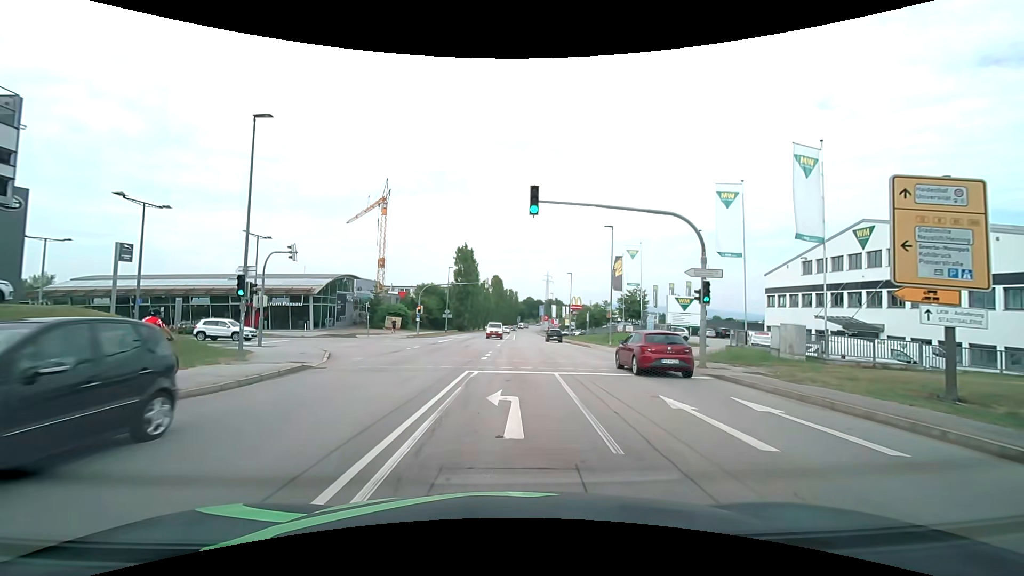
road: secondary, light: Day
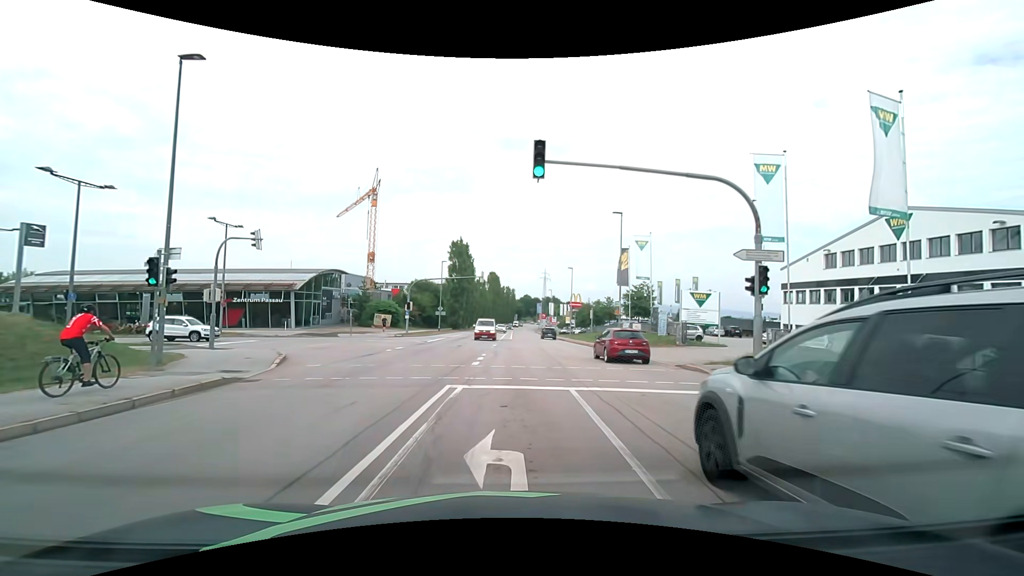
(0.0, +4.4) m; 0°
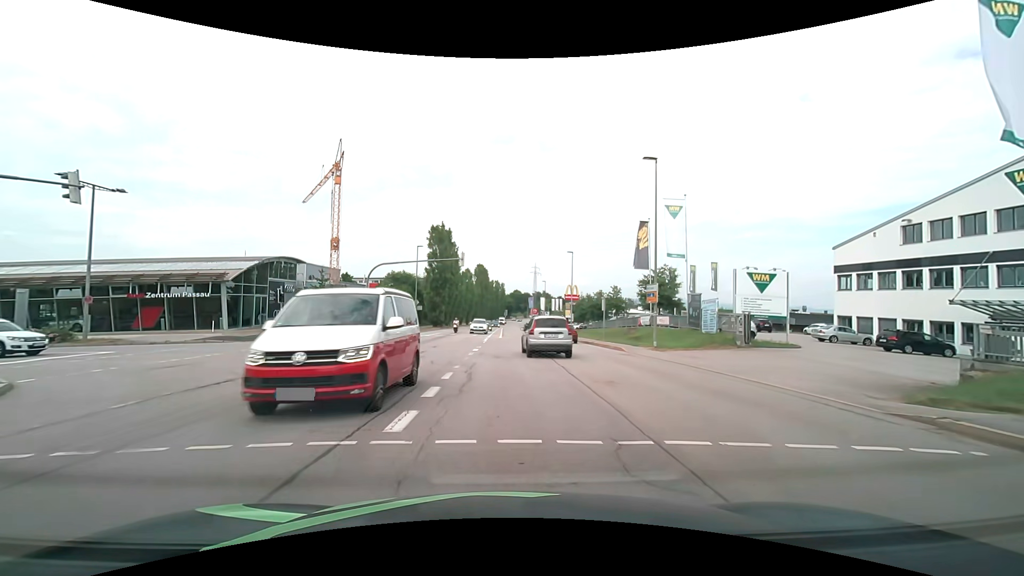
(+0.1, +11.4) m; +2°
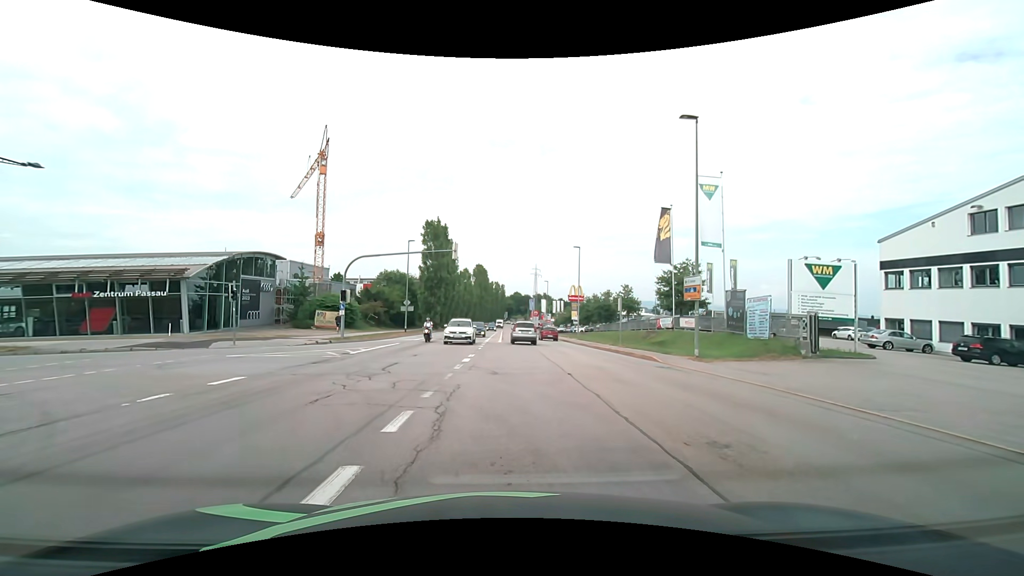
(0.0, +5.5) m; -1°
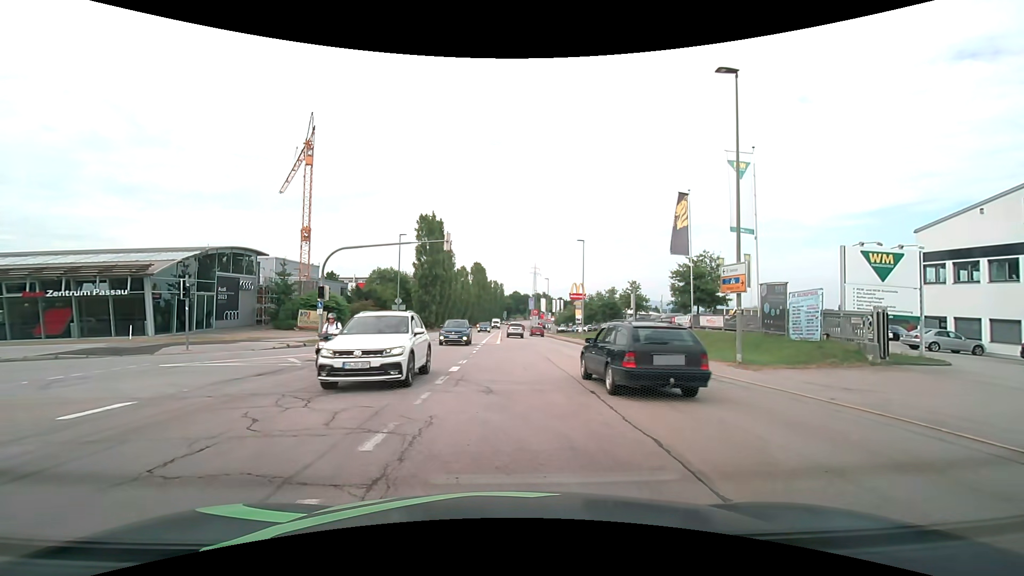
(0.0, +3.7) m; 0°
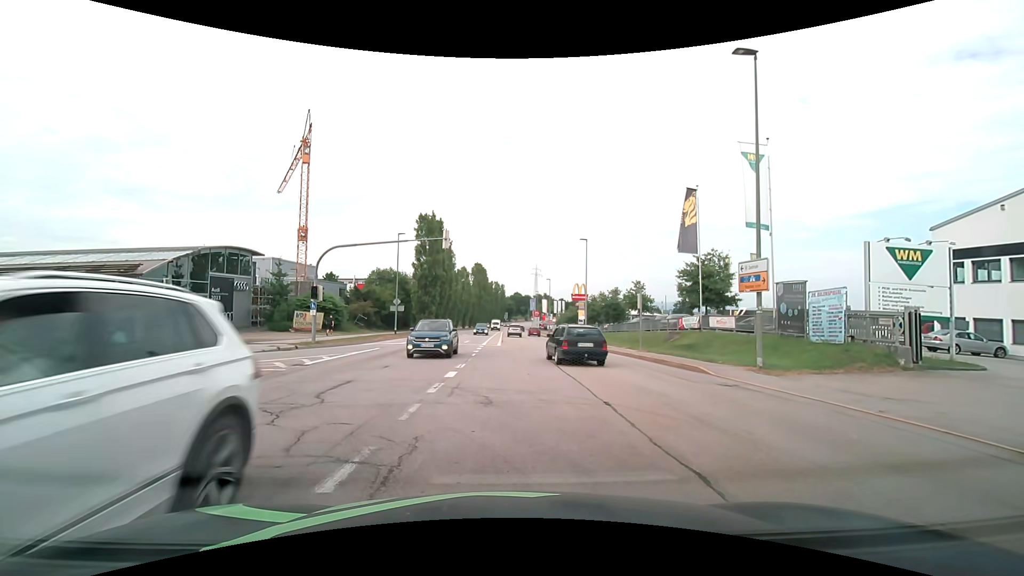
(0.0, +1.2) m; 0°
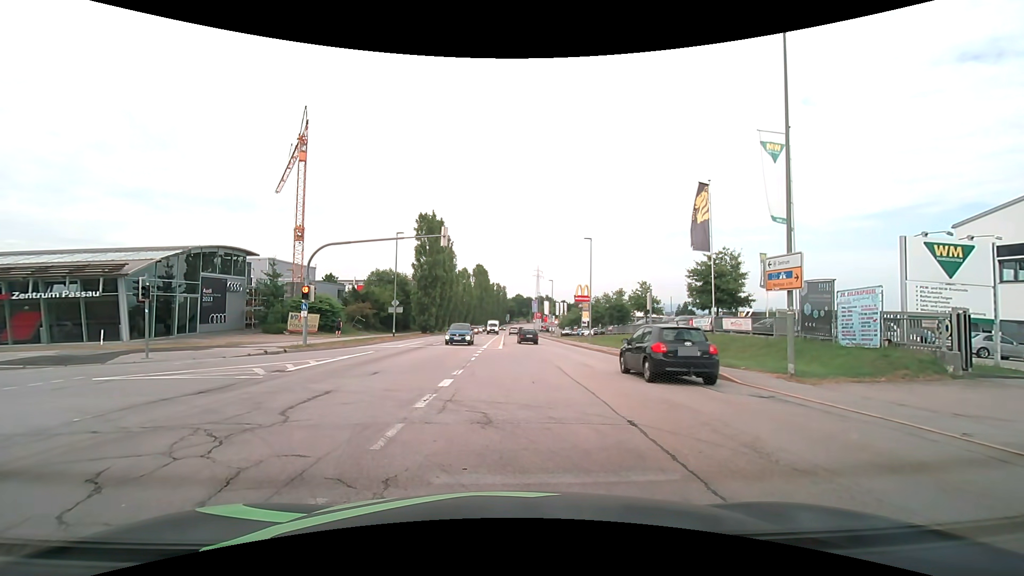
(0.0, +1.5) m; +1°
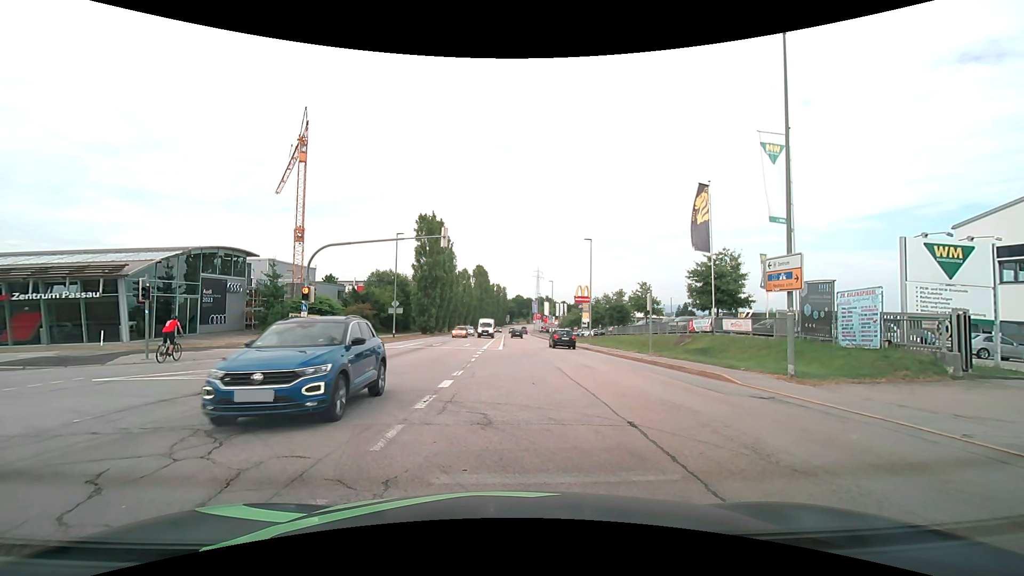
(0.0, +0.1) m; 0°
(-3, +9) (-12, +14) (-22, +15) (-32, +15) (-42, +16) (-52, +17) (-61, +19) (-71, +21) (-81, +24) (-90, +26) m
